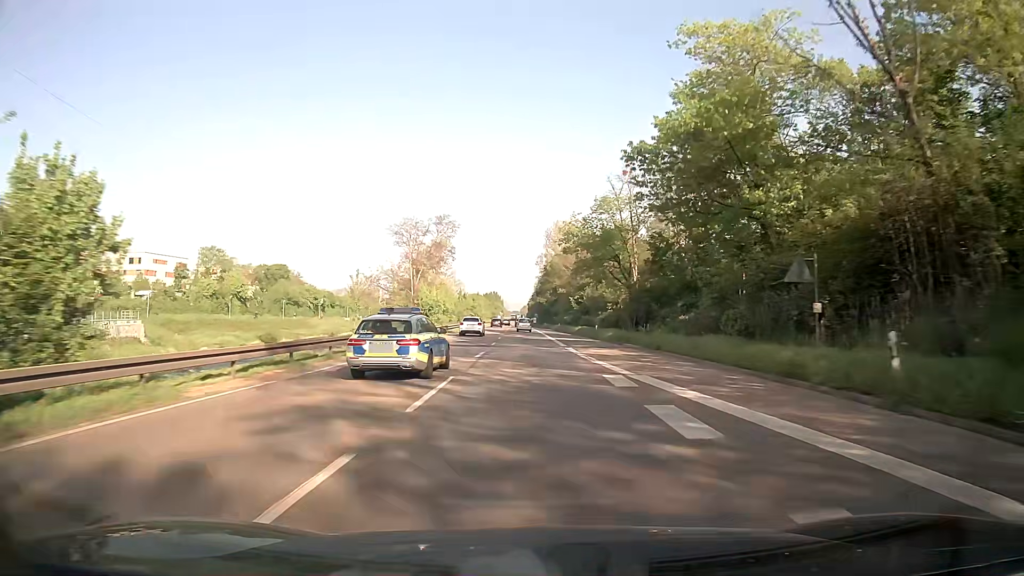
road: trunk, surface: asphalt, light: Day
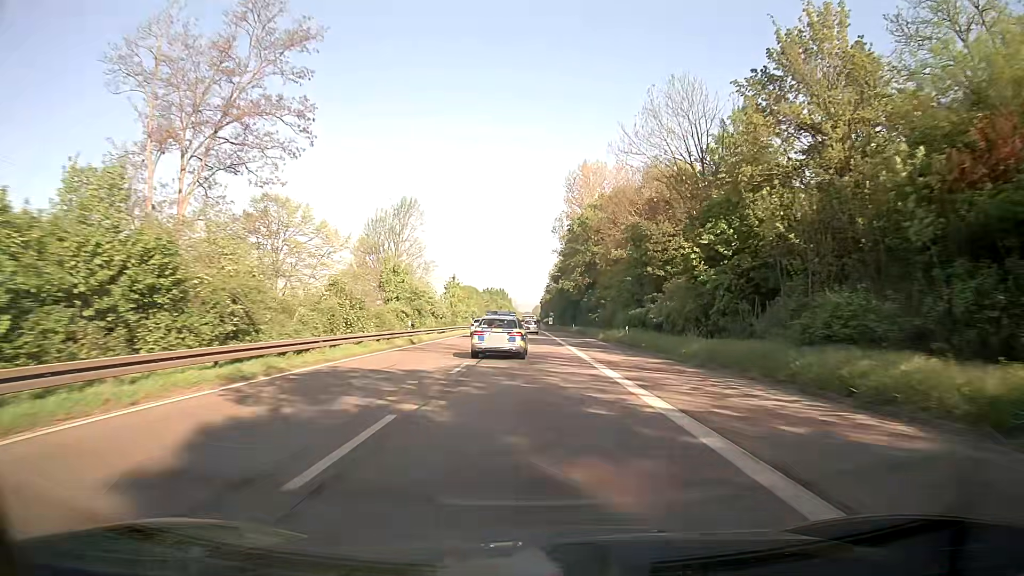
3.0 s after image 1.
(-0.5, +65.1) m; -1°
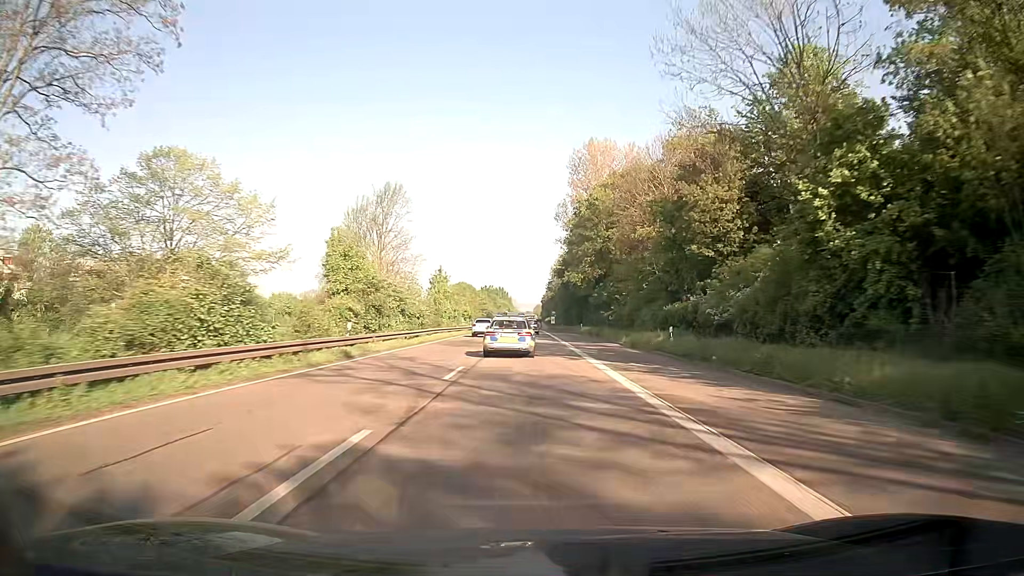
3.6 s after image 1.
(0.0, +13.0) m; 0°
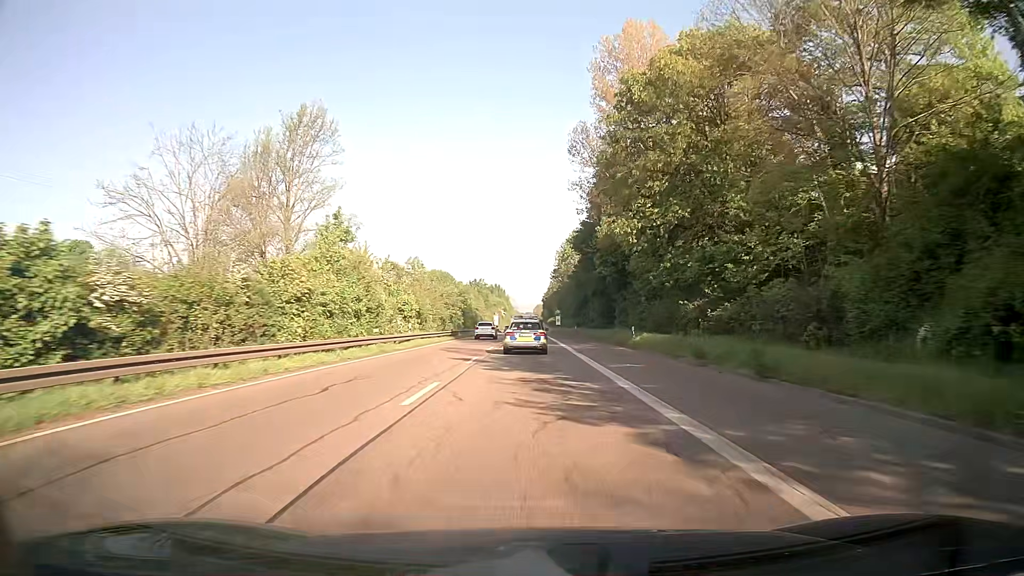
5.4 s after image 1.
(0.0, +39.0) m; 0°
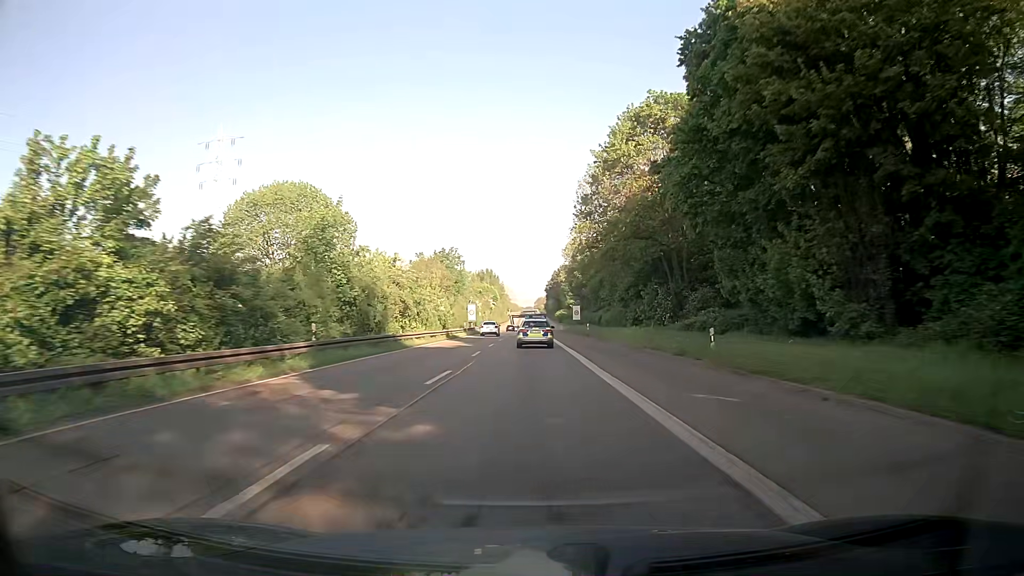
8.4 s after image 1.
(0.0, +65.0) m; 0°
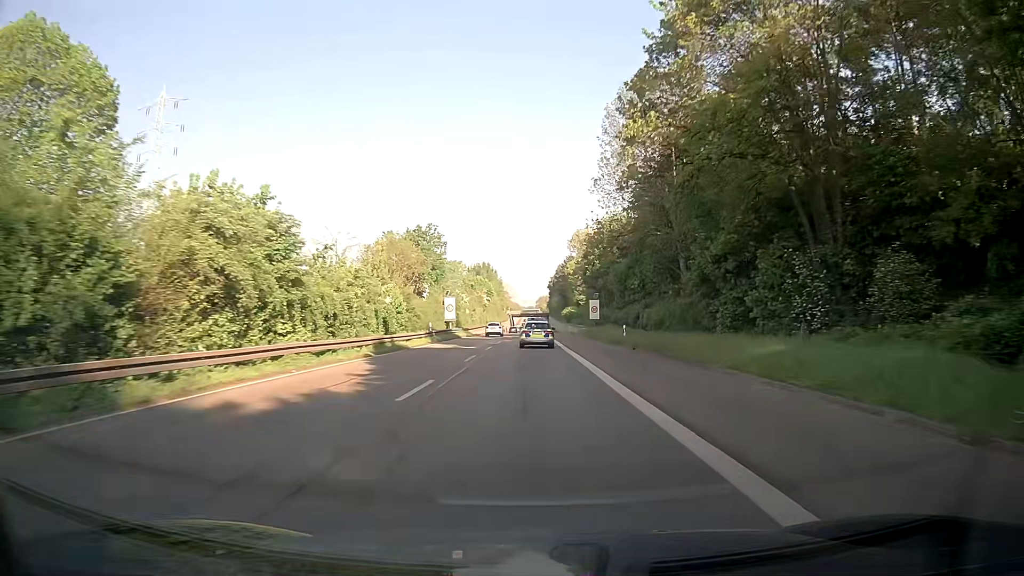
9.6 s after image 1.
(+0.1, +26.1) m; 0°
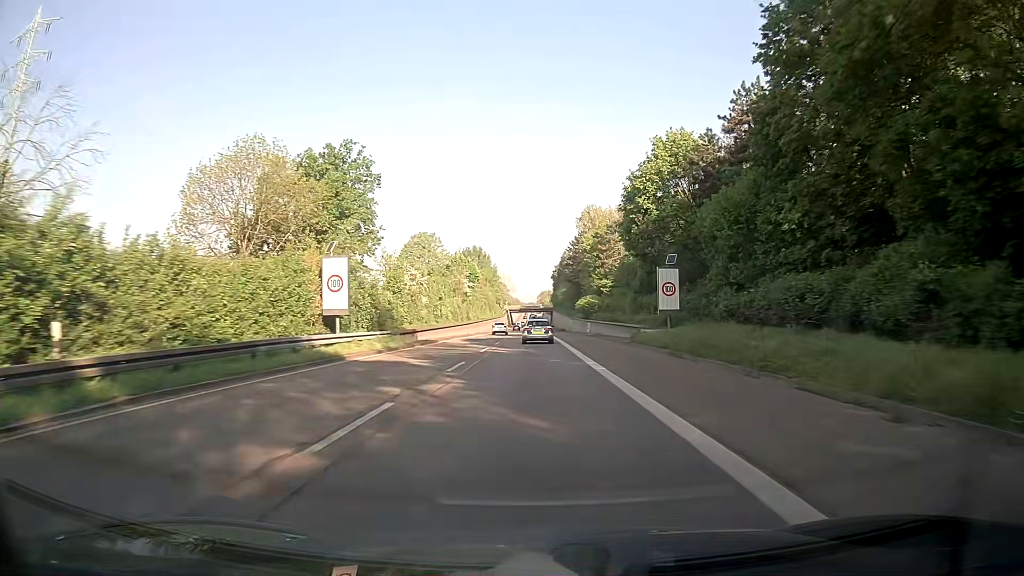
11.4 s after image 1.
(-0.1, +39.4) m; 0°
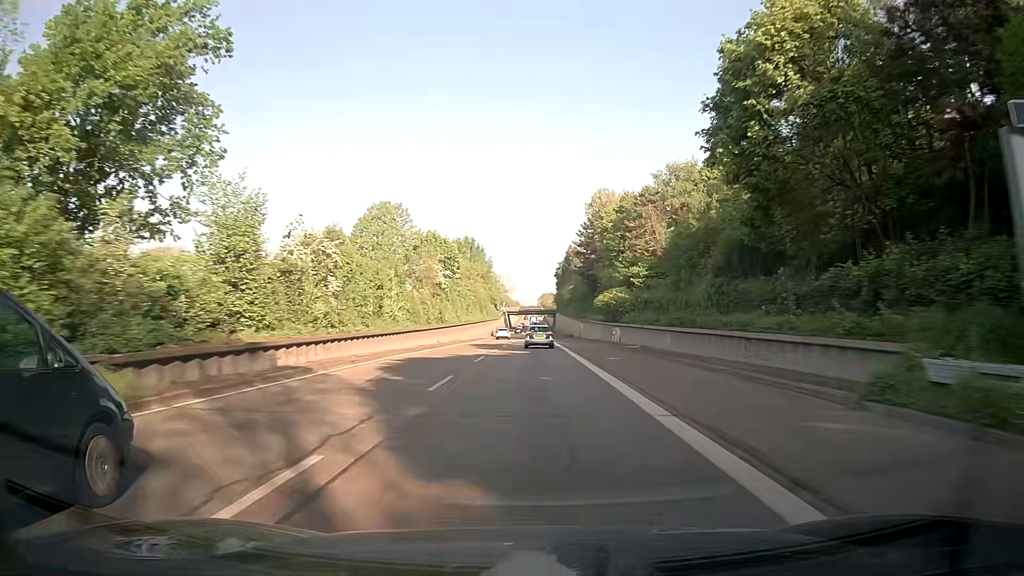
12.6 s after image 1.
(0.0, +26.9) m; 0°
(0, +10) (0, +20) (0, +30) (0, +40) (0, +50) (0, +60) (0, +70) (0, +80) (0, +90) (0, +100) m
